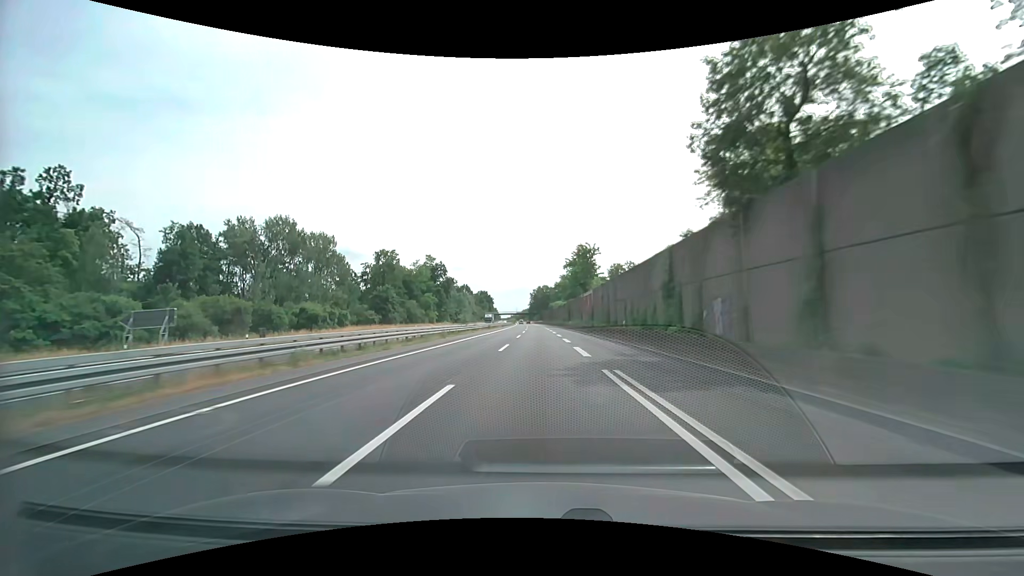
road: trunk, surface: asphalt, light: Day
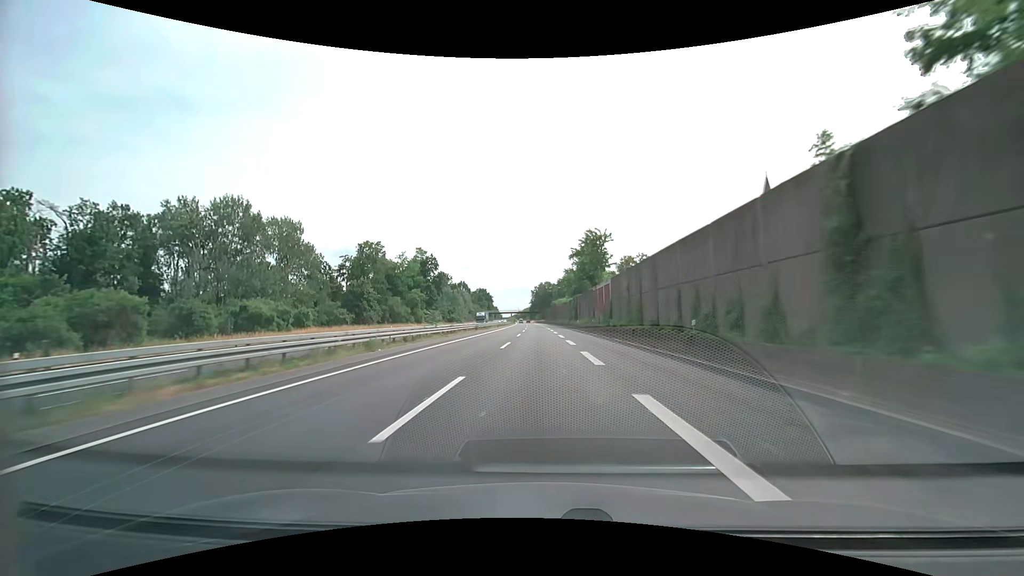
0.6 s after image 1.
(0.0, +16.7) m; 0°
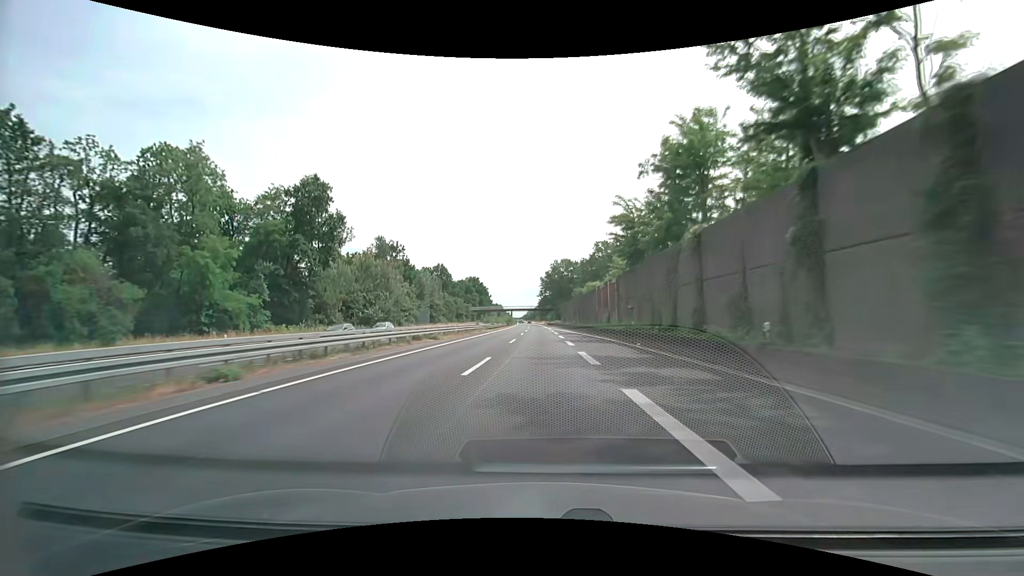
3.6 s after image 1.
(-0.7, +83.3) m; -1°
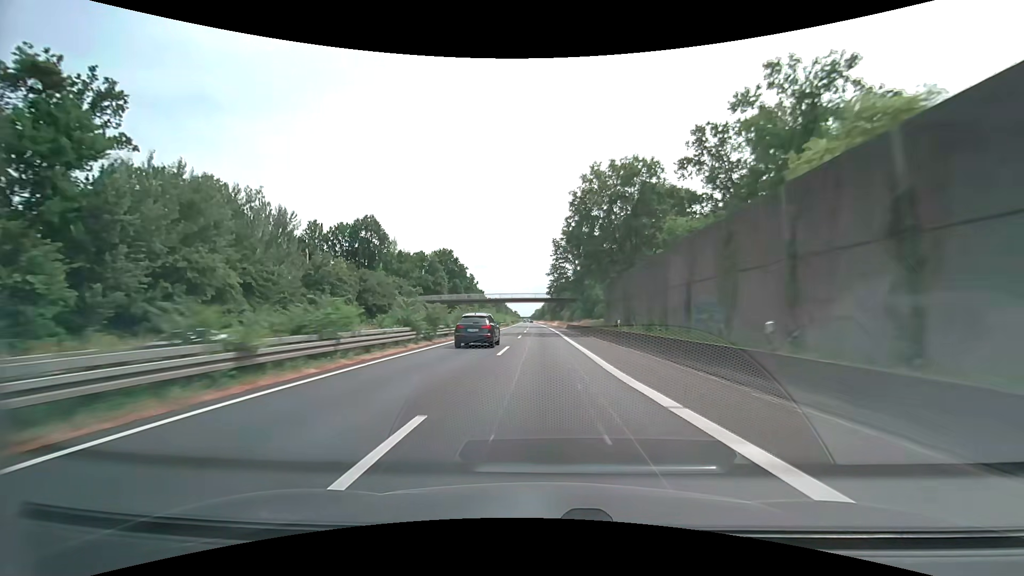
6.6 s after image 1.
(-0.9, +83.1) m; -1°
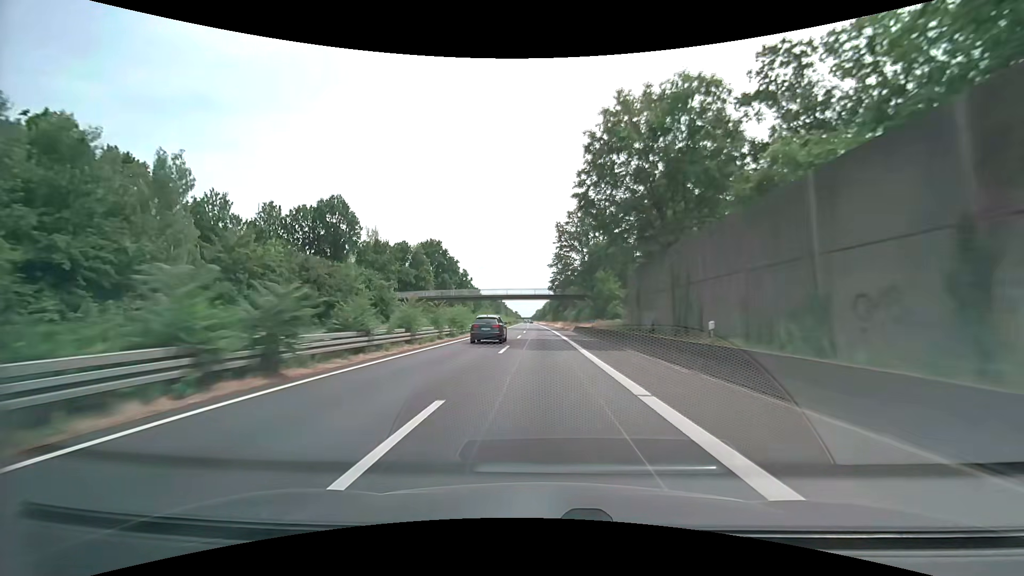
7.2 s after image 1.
(0.0, +16.6) m; 0°
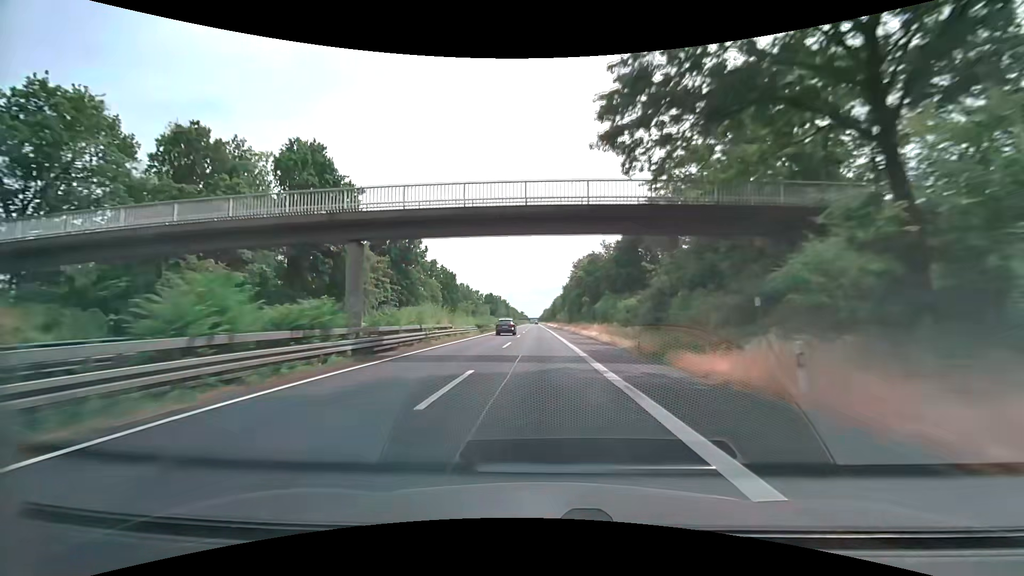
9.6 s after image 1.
(-0.4, +66.4) m; -1°
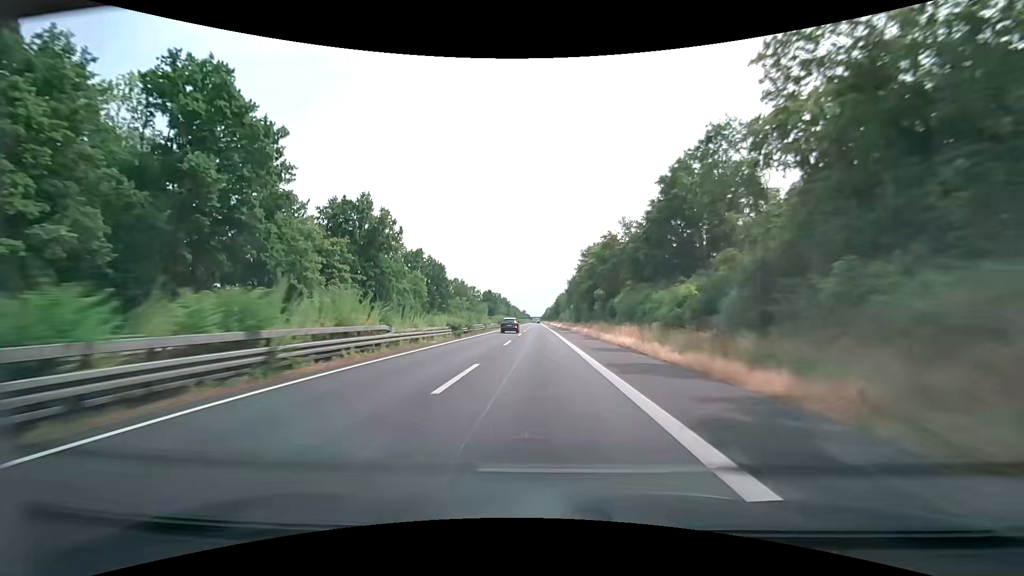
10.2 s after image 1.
(-0.1, +16.6) m; 0°
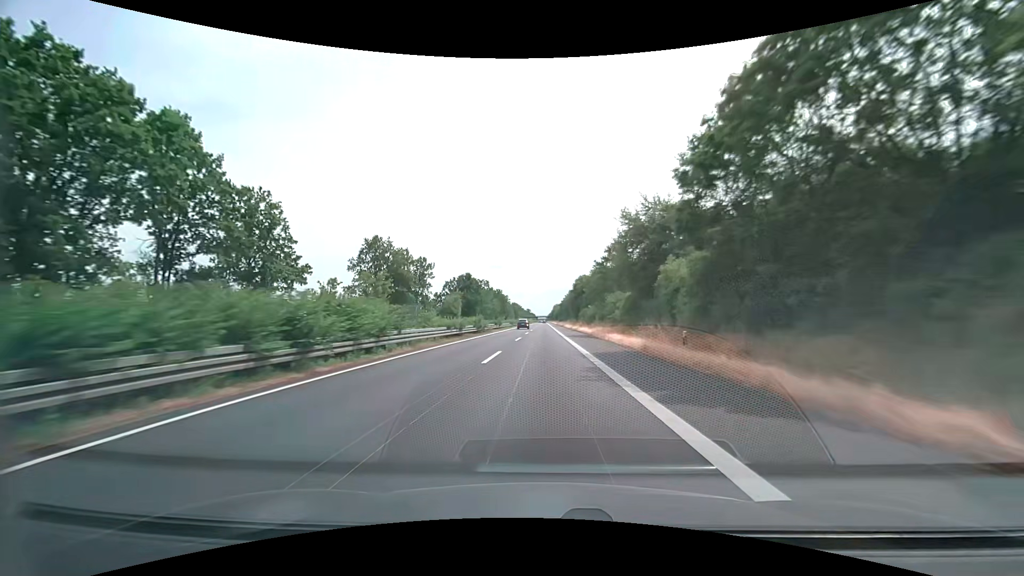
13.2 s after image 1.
(-0.6, +83.1) m; -1°
(0, +10) (0, +20) (0, +30) (0, +40) (0, +50) (0, +60) (0, +70) (0, +80) (+1, +90) (+1, +100) m
